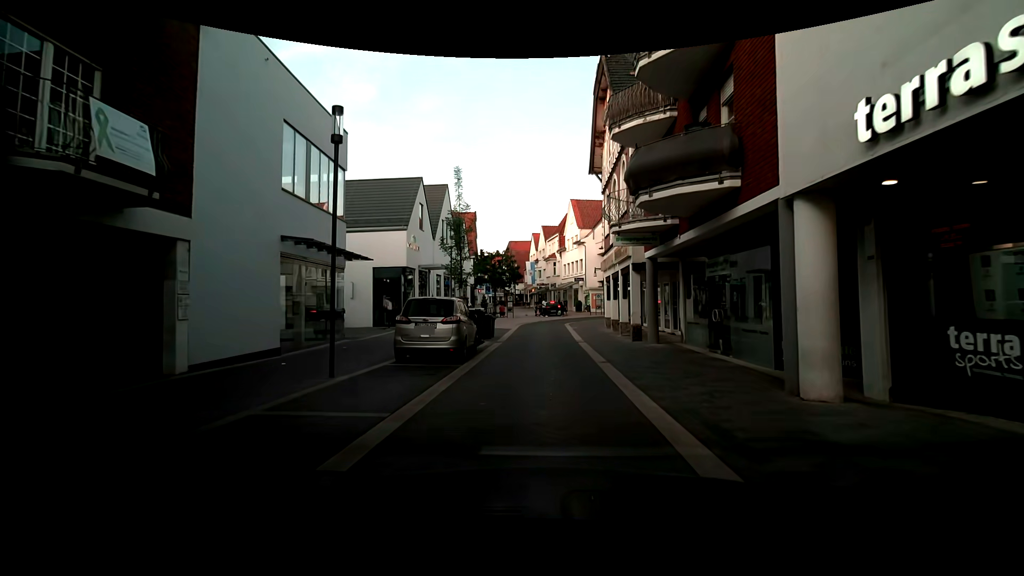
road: residential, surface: asphalt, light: Day
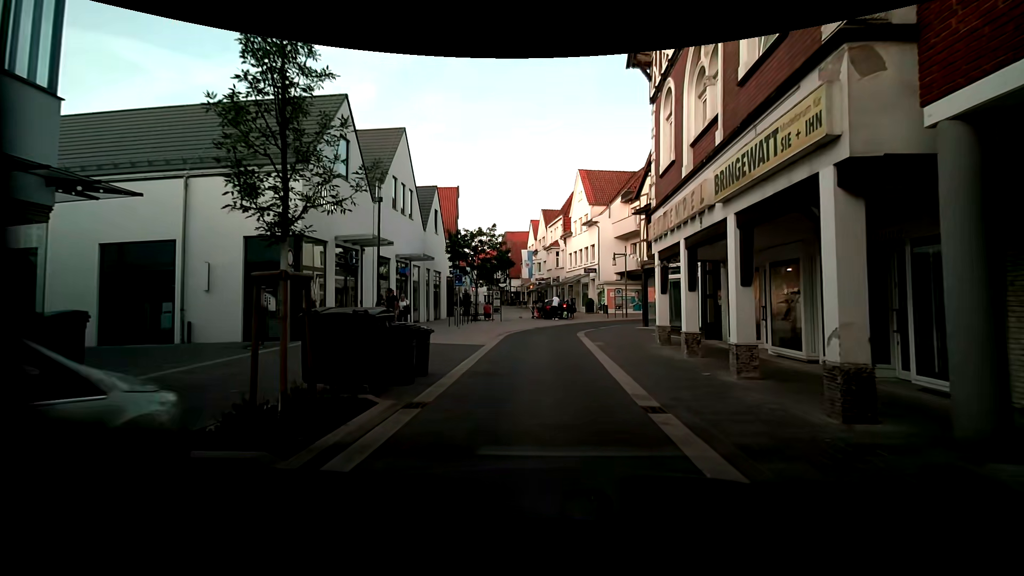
(0.0, +13.0) m; +1°
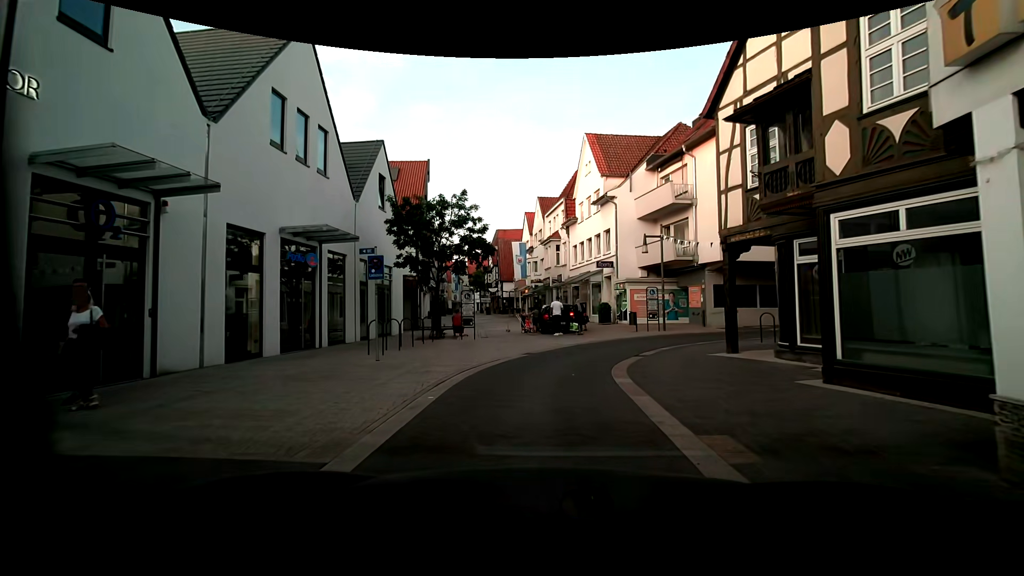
(-0.1, +11.6) m; 0°
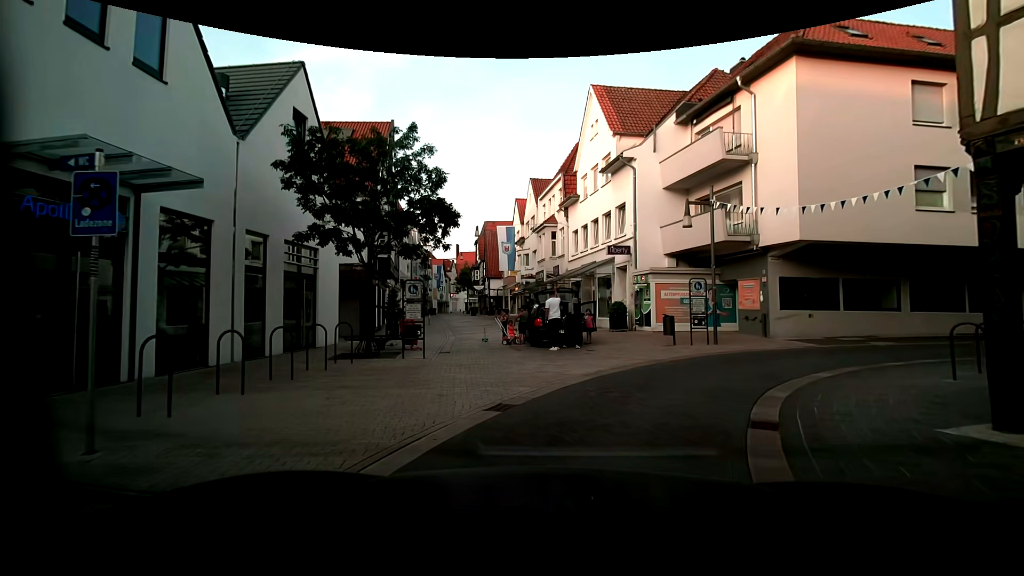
(-0.1, +7.9) m; 0°
